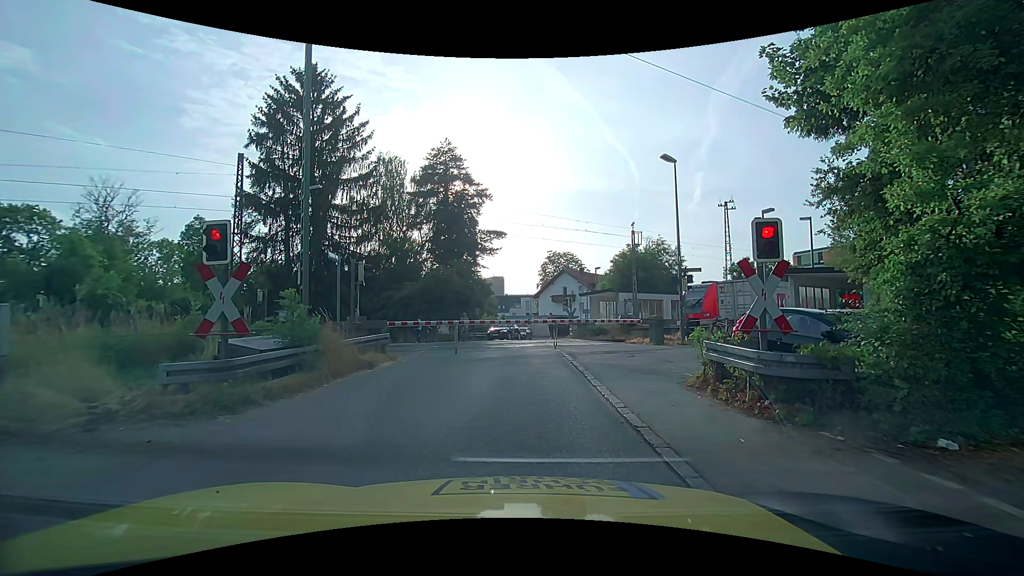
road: unclassified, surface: asphalt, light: Day
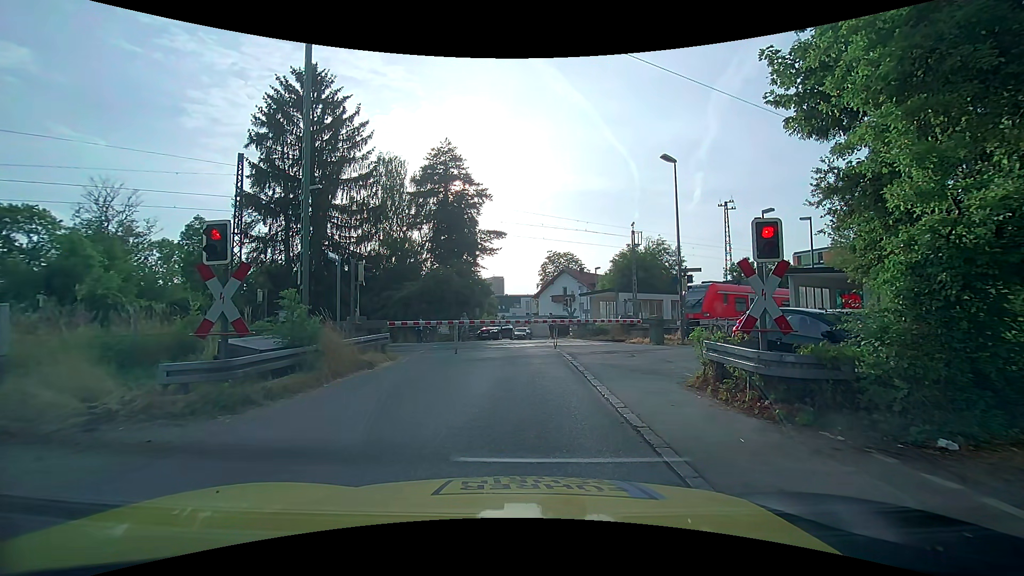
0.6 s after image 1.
(0.0, 0.0) m; 0°
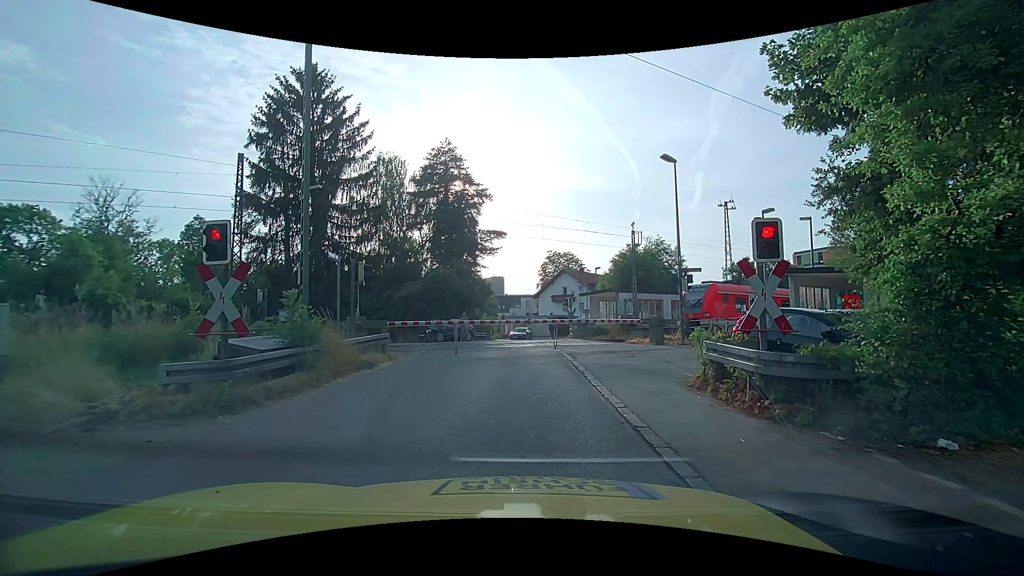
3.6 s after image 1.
(0.0, 0.0) m; 0°
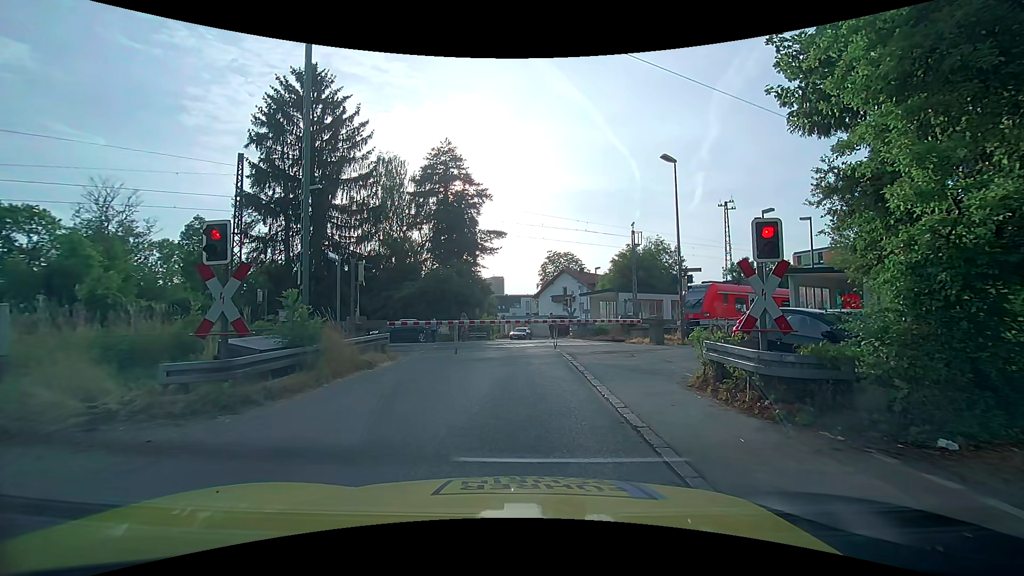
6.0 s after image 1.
(0.0, 0.0) m; 0°
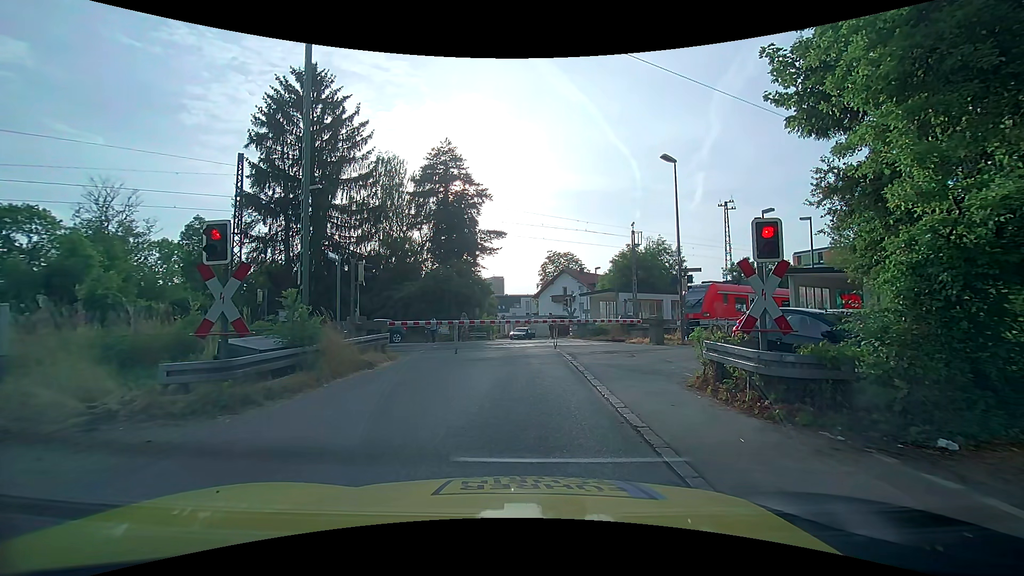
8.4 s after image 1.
(0.0, 0.0) m; 0°
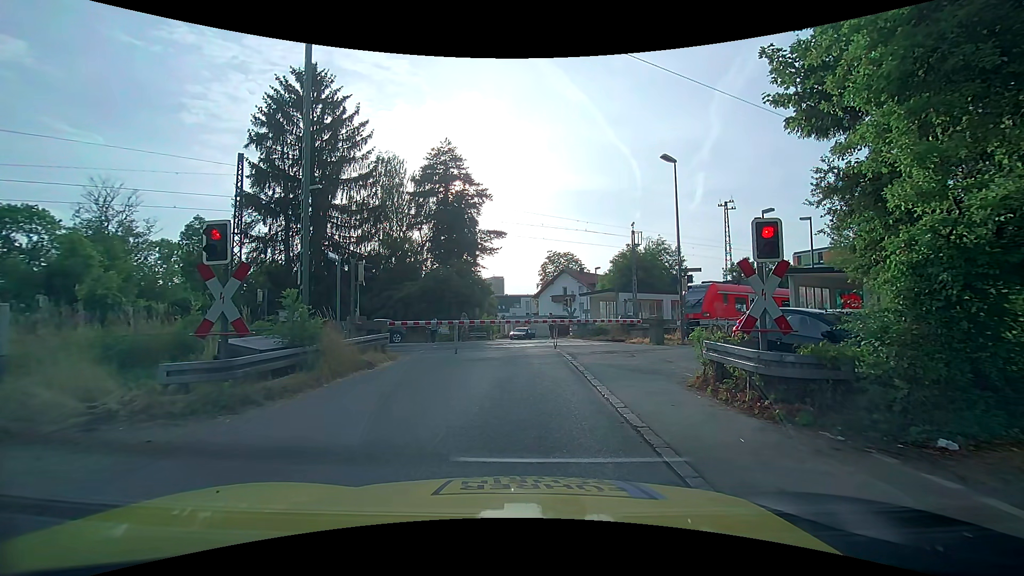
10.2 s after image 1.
(0.0, 0.0) m; 0°
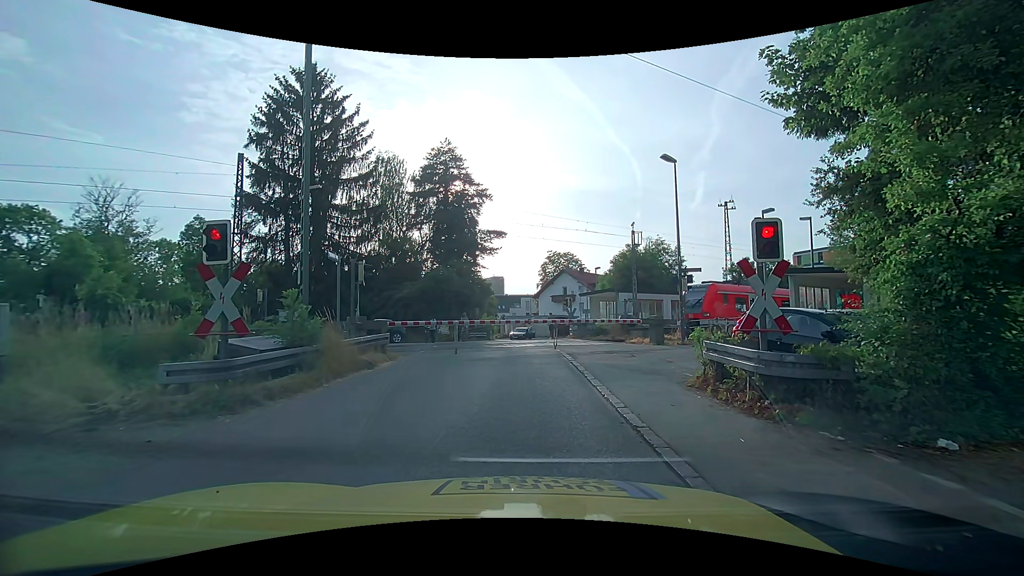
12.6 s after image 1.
(0.0, 0.0) m; 0°
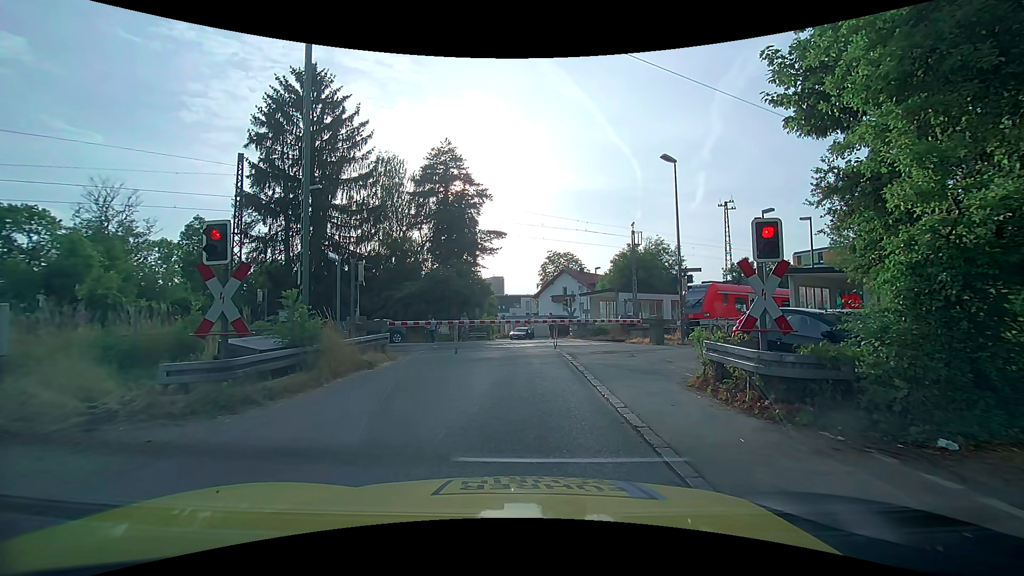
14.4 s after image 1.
(0.0, 0.0) m; 0°
